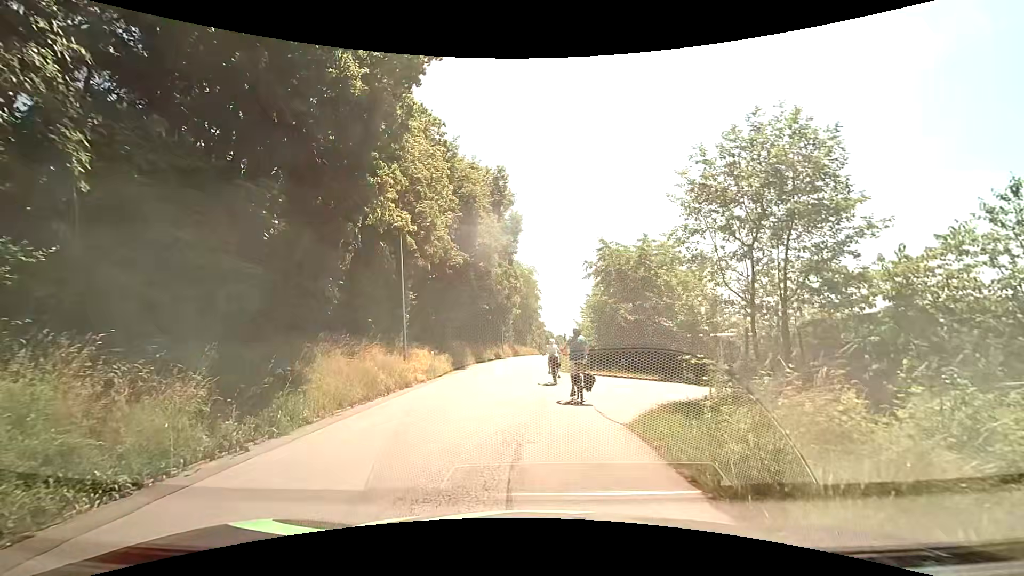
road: tertiary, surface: asphalt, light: Day
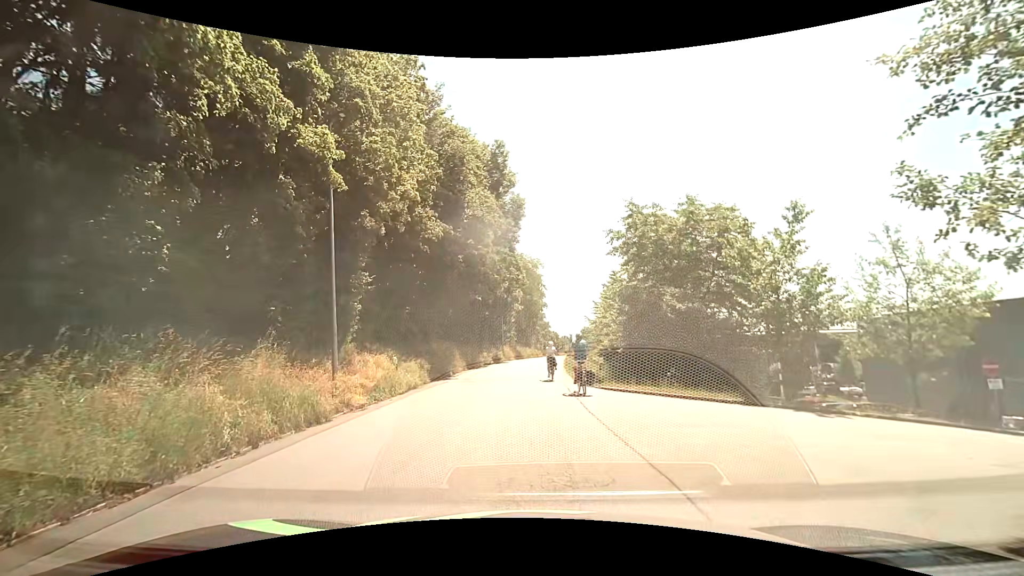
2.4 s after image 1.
(0.0, +8.1) m; -2°
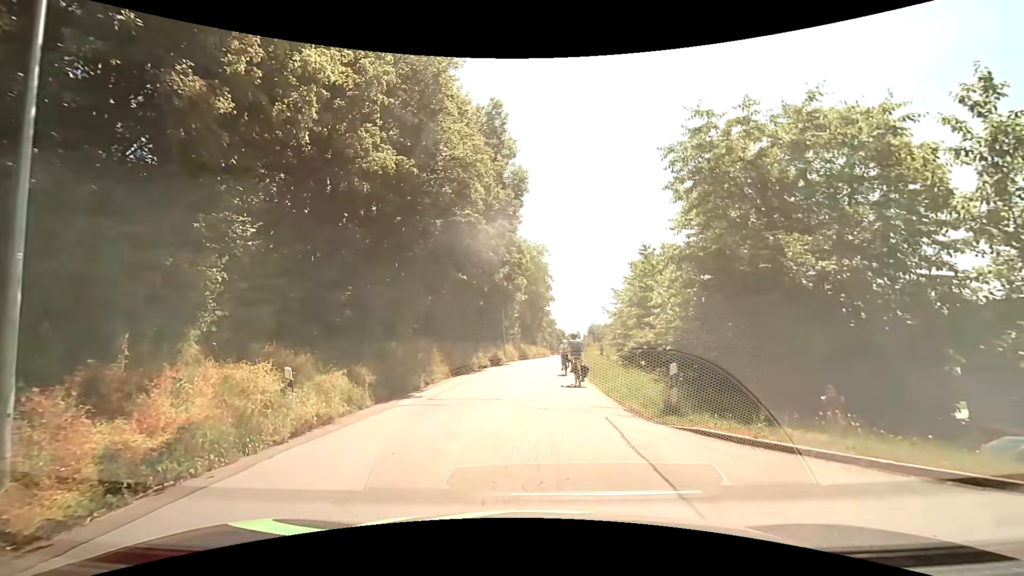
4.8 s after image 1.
(+0.1, +8.6) m; 0°
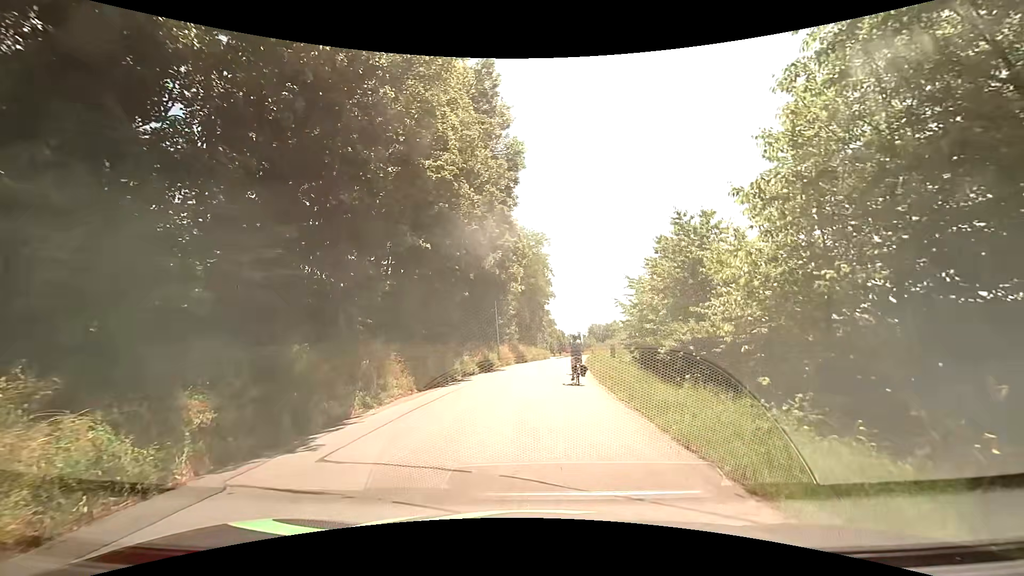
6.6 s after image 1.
(-0.1, +7.0) m; +1°
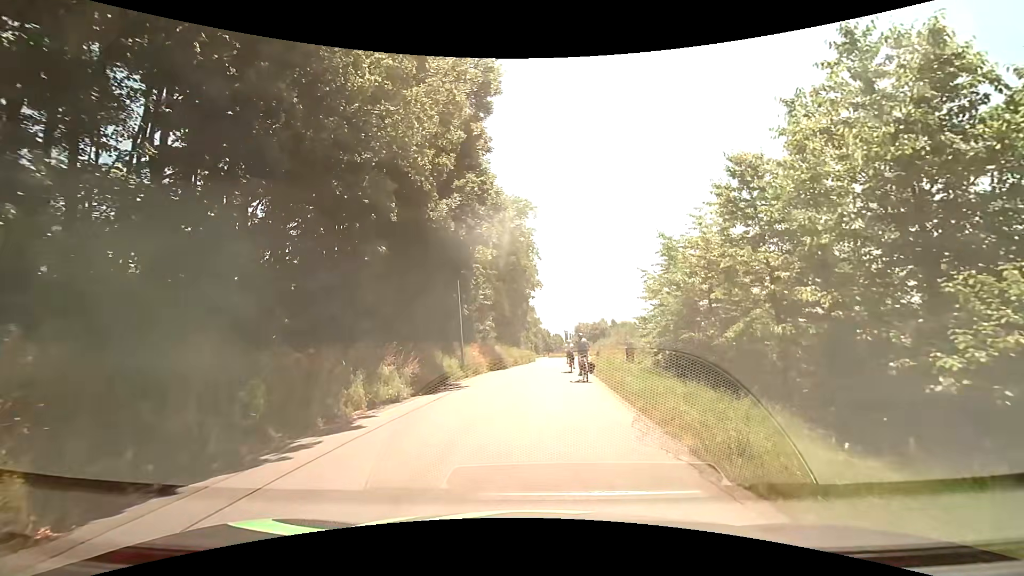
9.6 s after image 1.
(0.0, +12.6) m; +1°
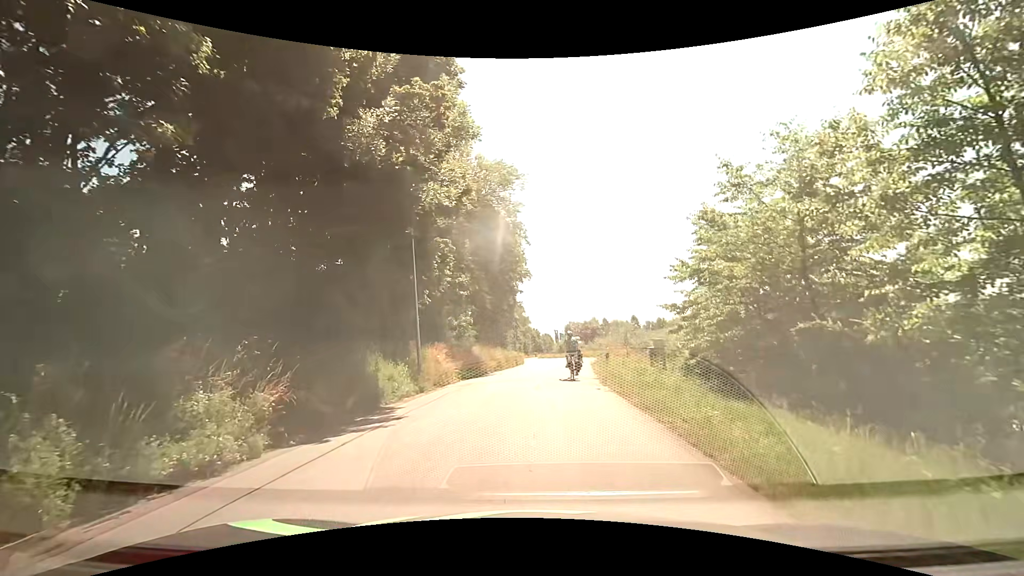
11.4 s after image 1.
(0.0, +8.1) m; +1°
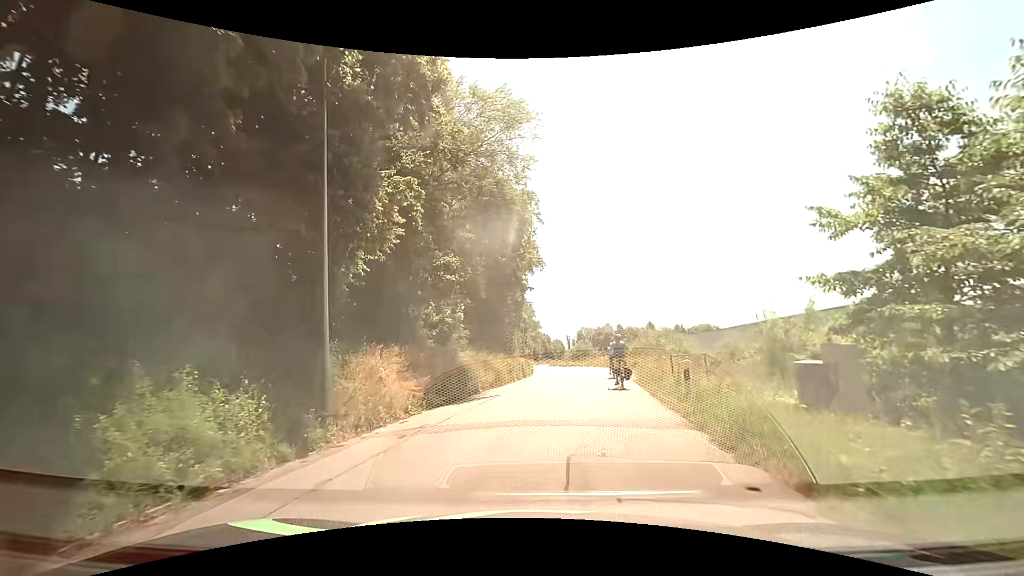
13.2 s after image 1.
(-0.2, +10.0) m; -2°
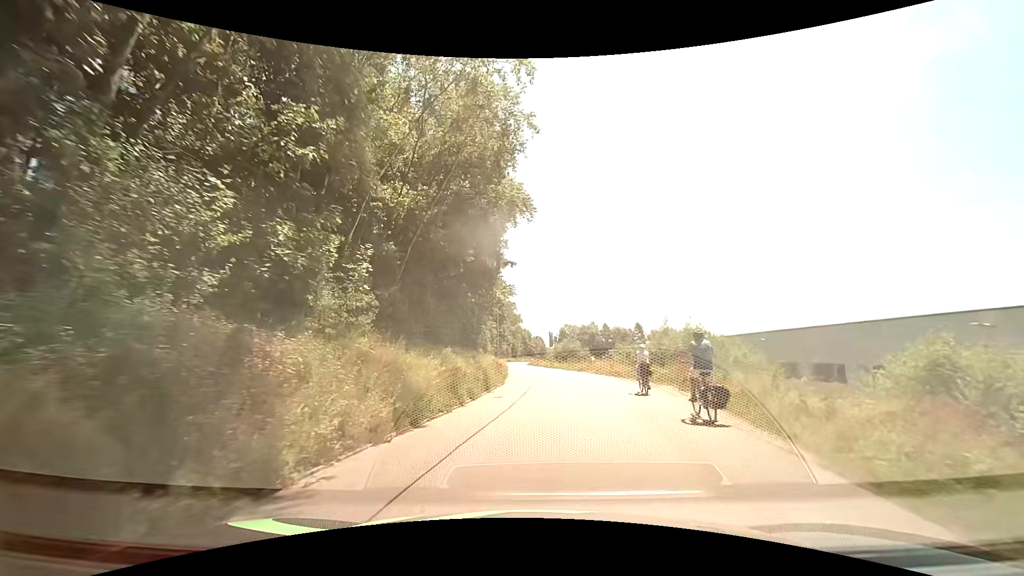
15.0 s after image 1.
(+0.4, +15.1) m; +3°
(0, +10) (0, +20) (0, +30) (0, +40) (0, +50) (-1, +60) (-2, +70) (-3, +80) (-3, +90) (-3, +100) m
